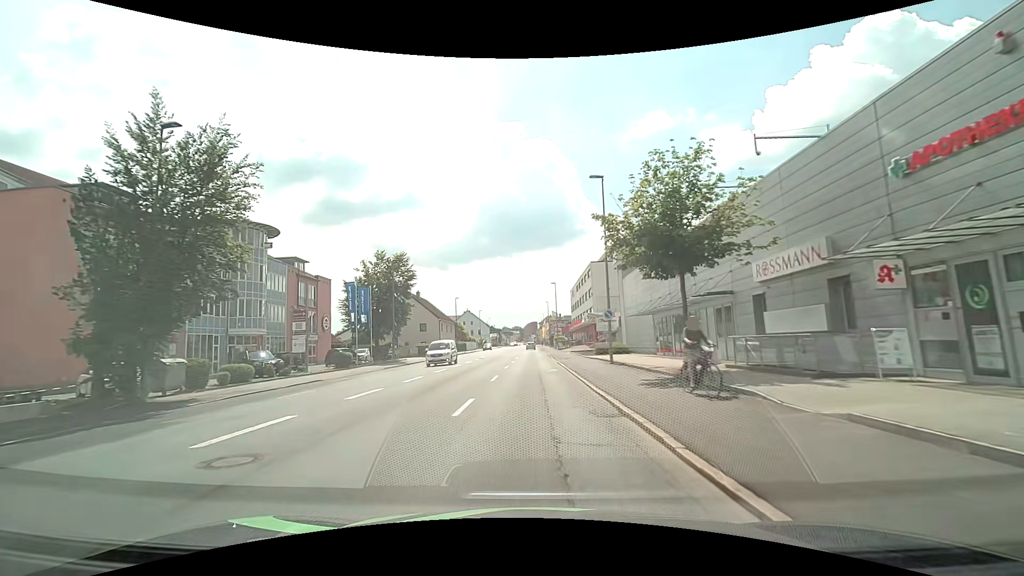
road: tertiary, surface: asphalt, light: Day
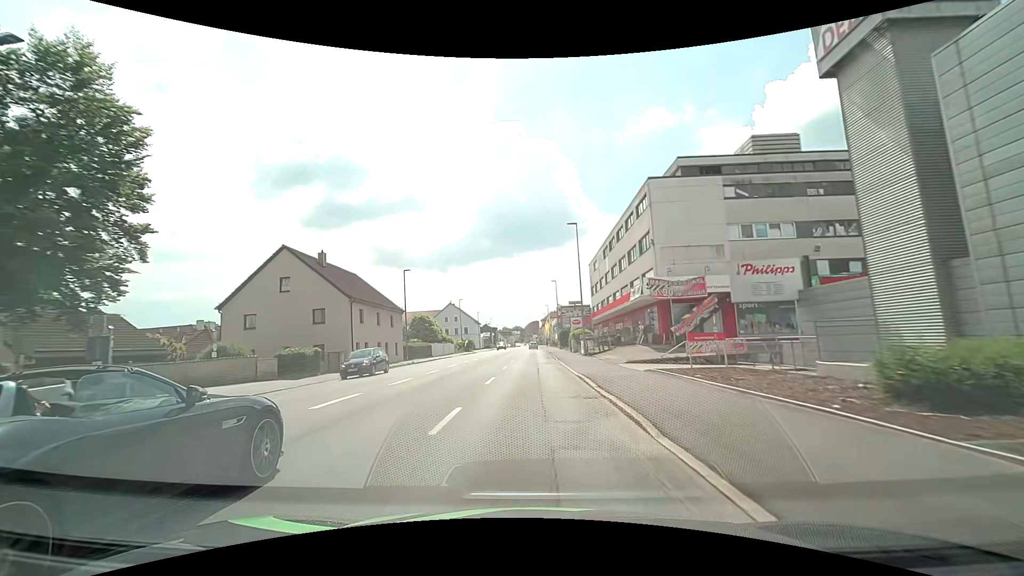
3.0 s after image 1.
(+0.1, +38.3) m; 0°
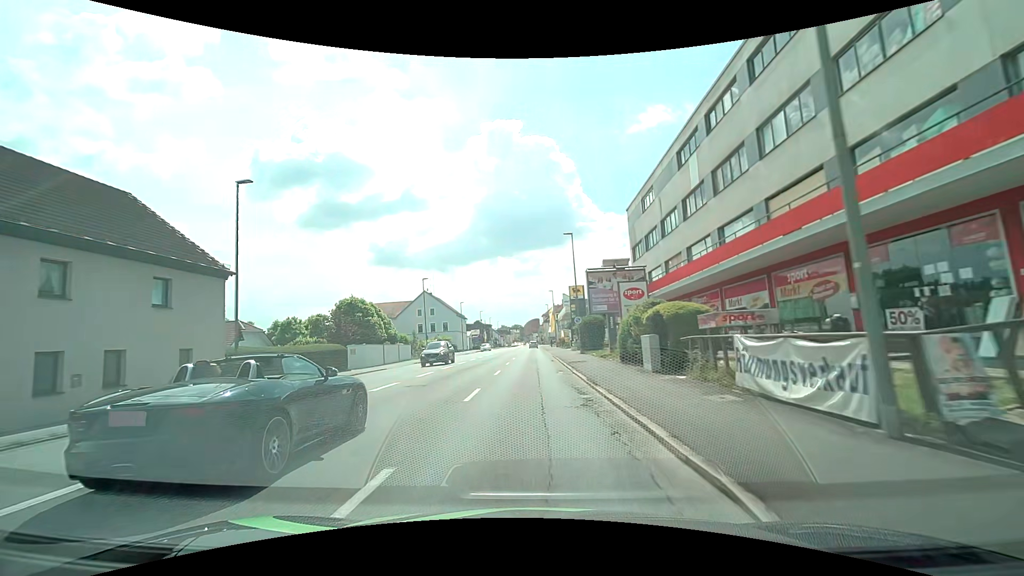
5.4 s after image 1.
(+0.2, +31.9) m; 0°
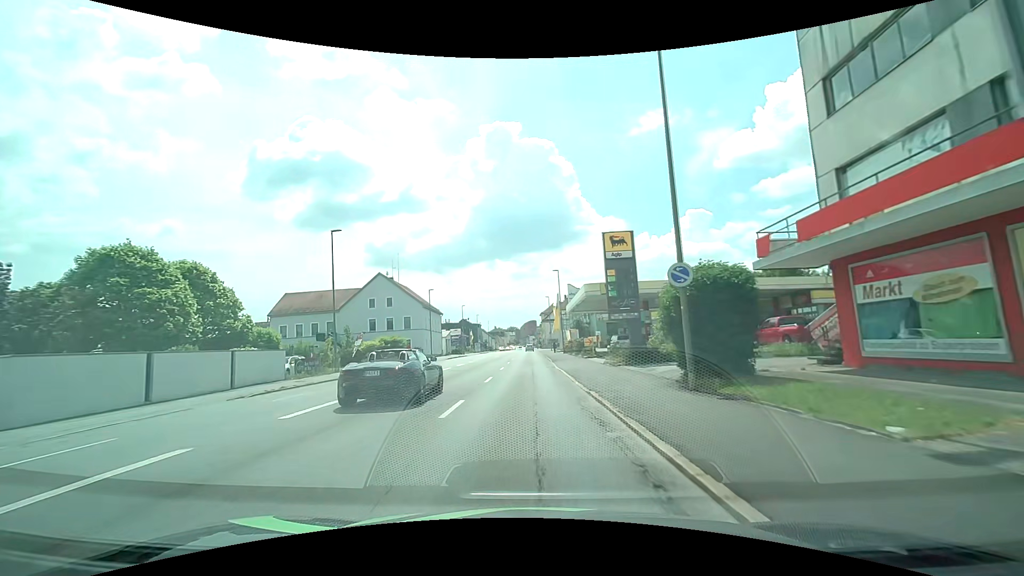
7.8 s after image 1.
(+0.1, +29.3) m; +1°
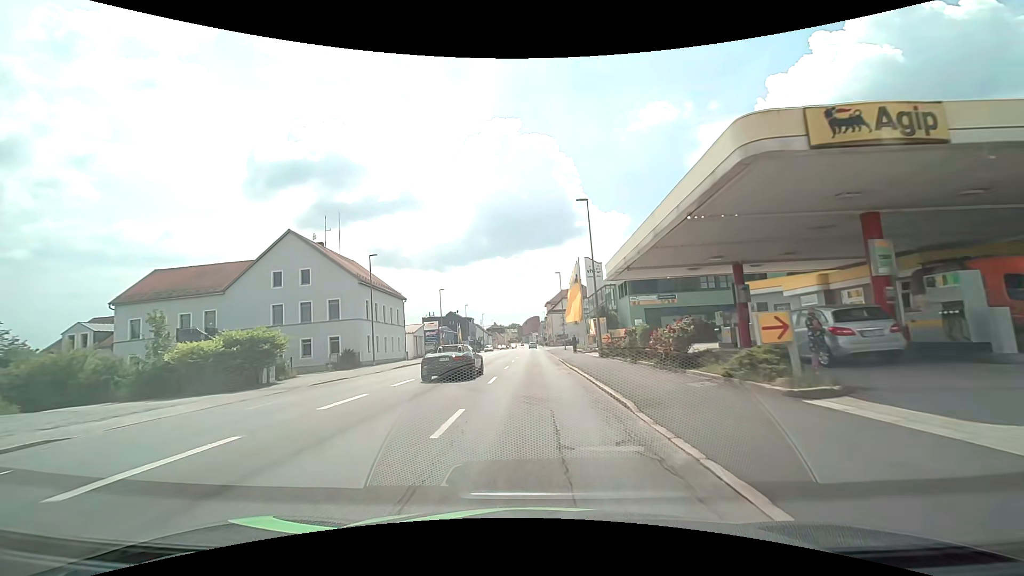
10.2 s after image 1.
(-0.4, +29.2) m; 0°
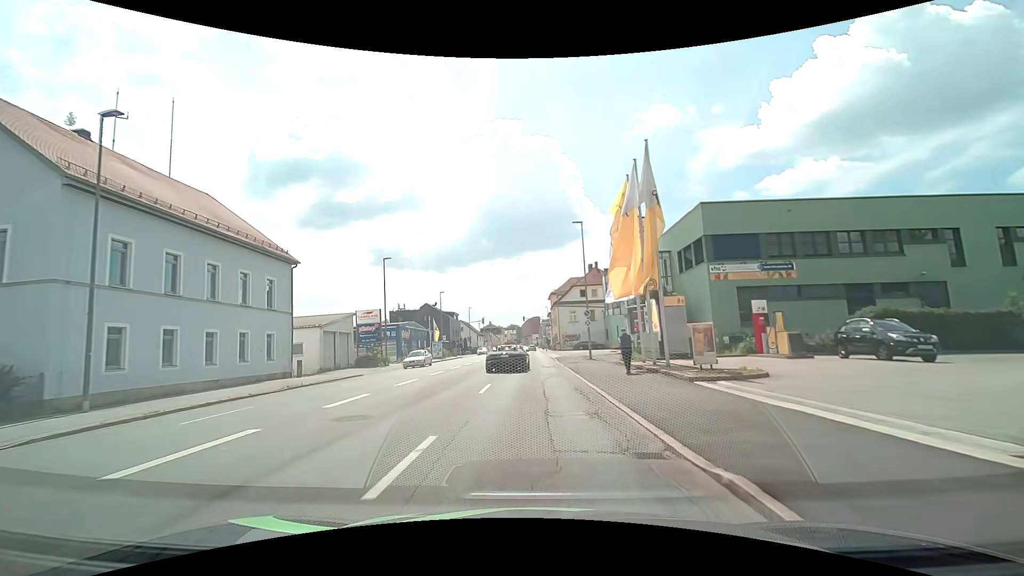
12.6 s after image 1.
(-0.3, +29.5) m; 0°
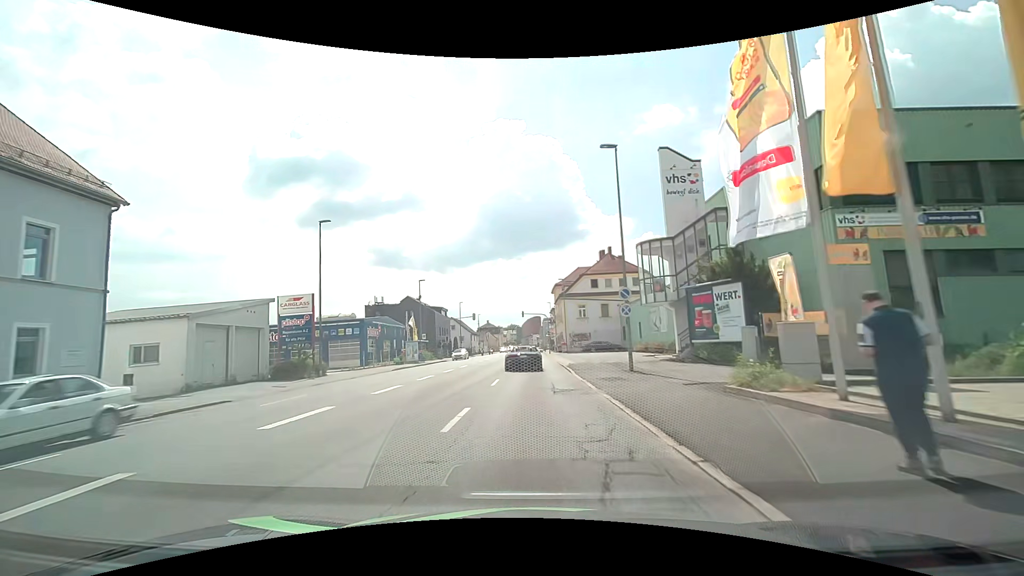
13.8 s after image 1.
(-0.1, +14.9) m; 0°
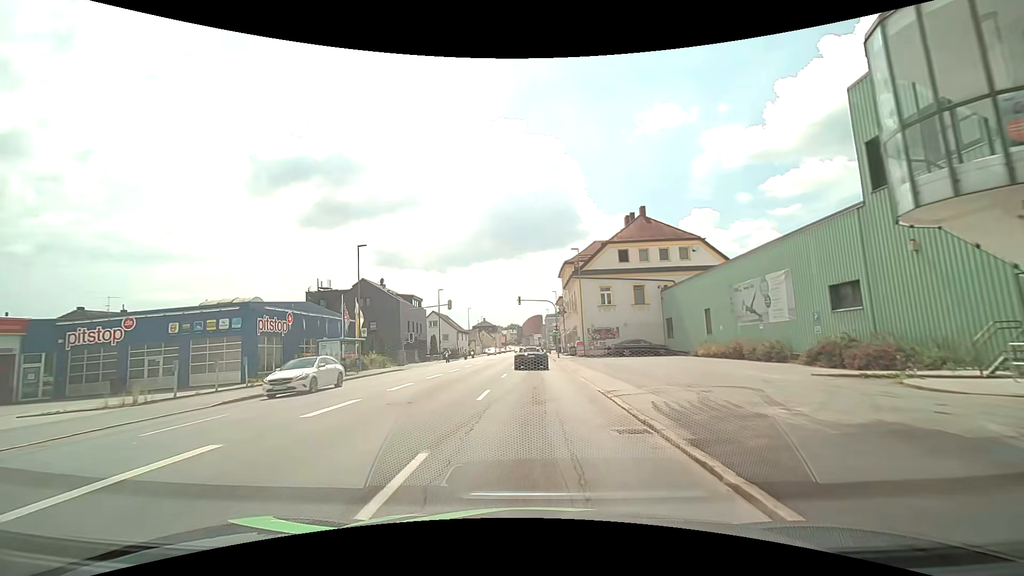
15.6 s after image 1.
(0.0, +22.4) m; 0°
(0, +10) (0, +20) (0, +30) (0, +40) (0, +50) (0, +60) (0, +70) (0, +80) (0, +90) (0, +100) m
